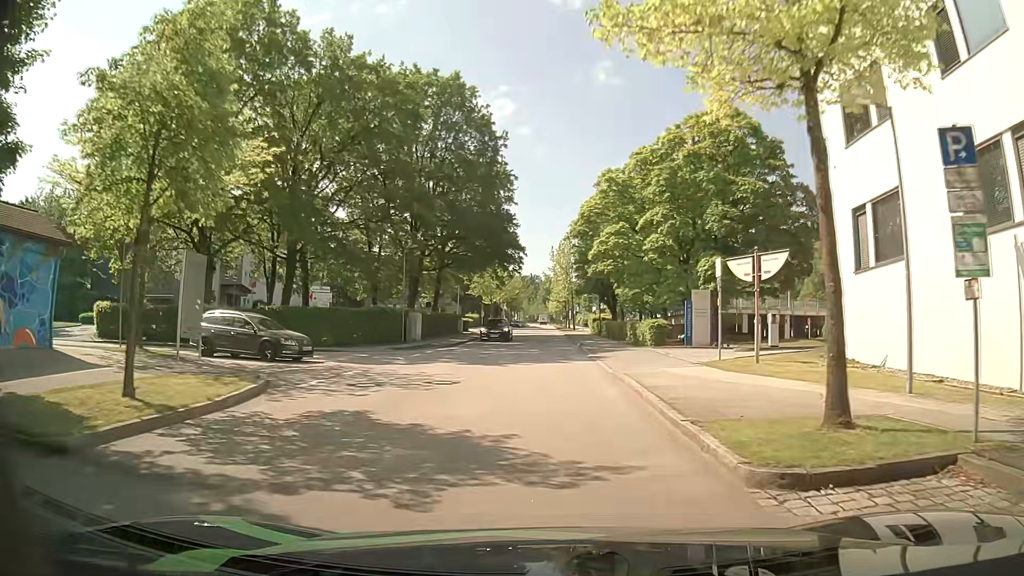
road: residential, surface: asphalt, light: Day
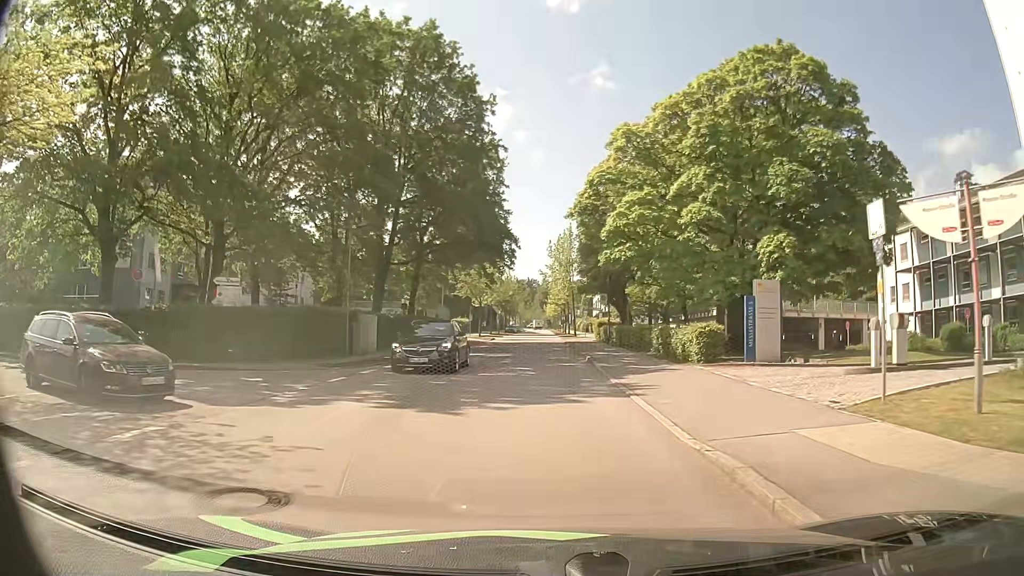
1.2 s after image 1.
(-0.1, +9.8) m; -2°
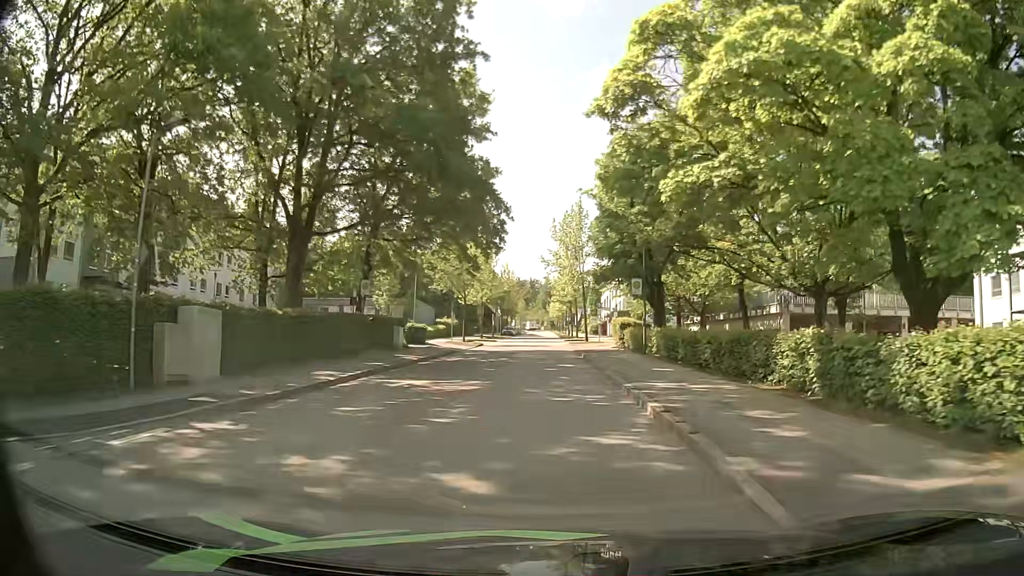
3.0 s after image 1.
(+0.5, +15.0) m; +2°
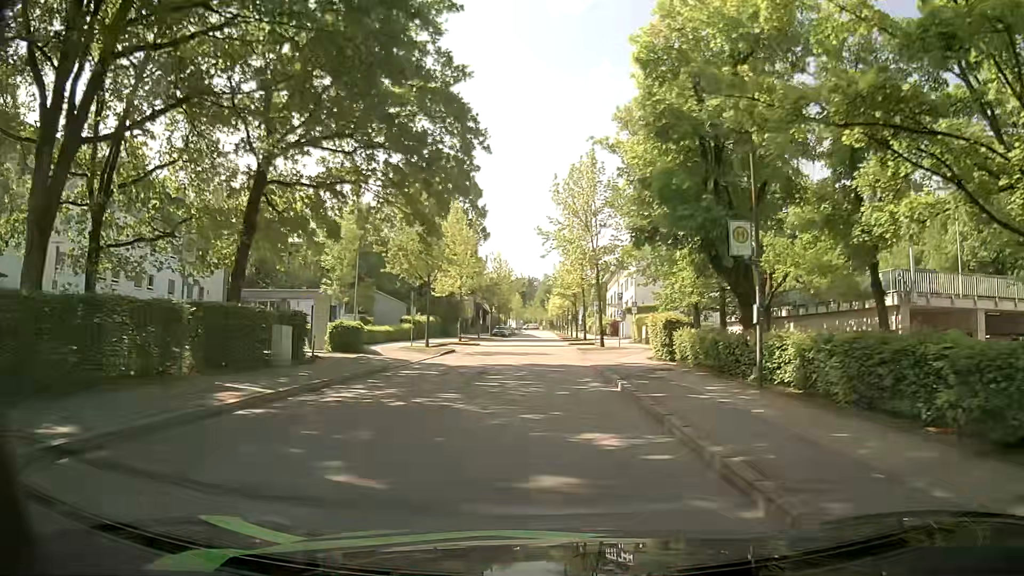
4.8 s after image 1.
(0.0, +15.8) m; +1°
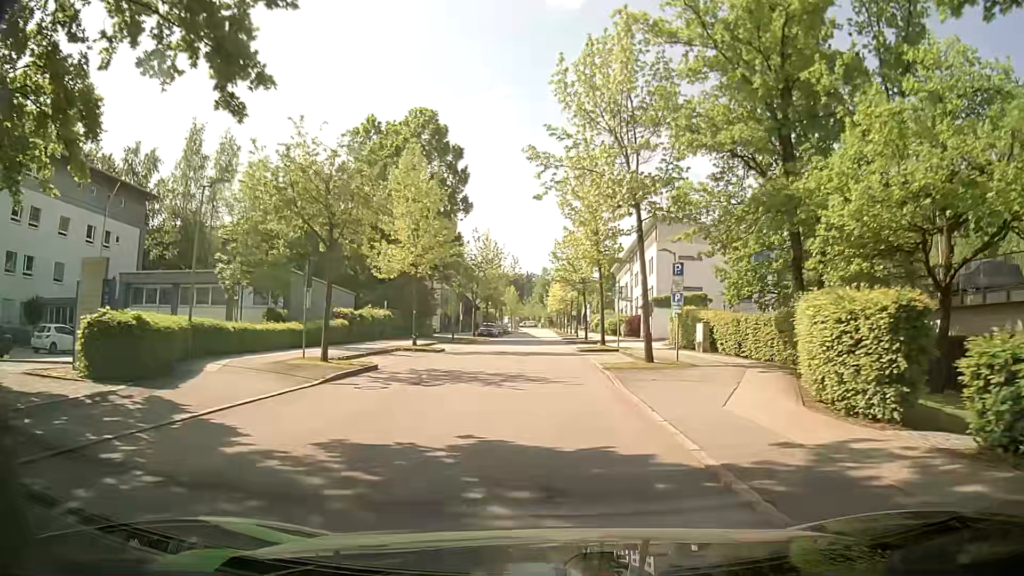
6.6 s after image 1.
(-0.3, +17.3) m; -1°
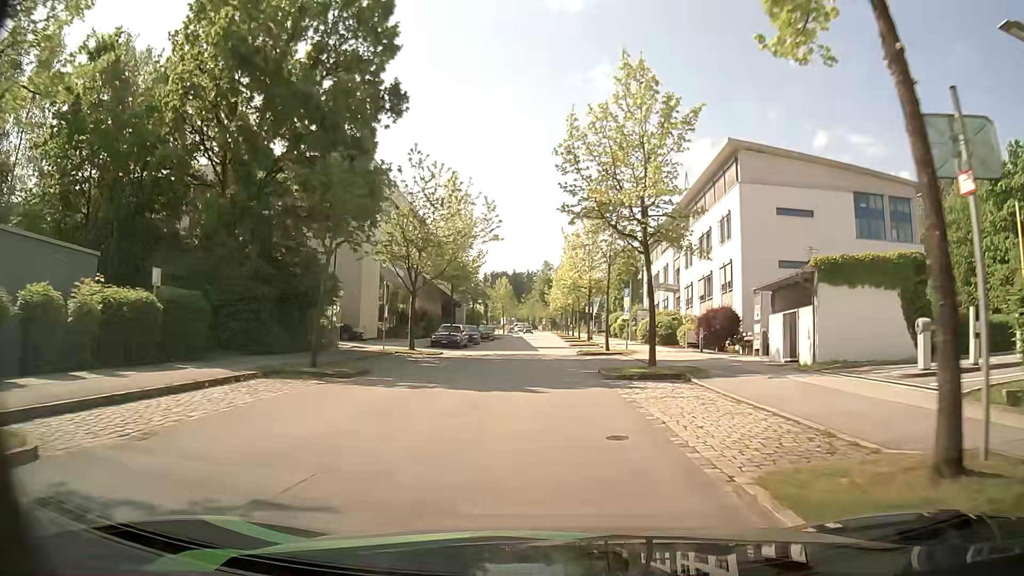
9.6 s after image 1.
(0.0, +29.4) m; 0°
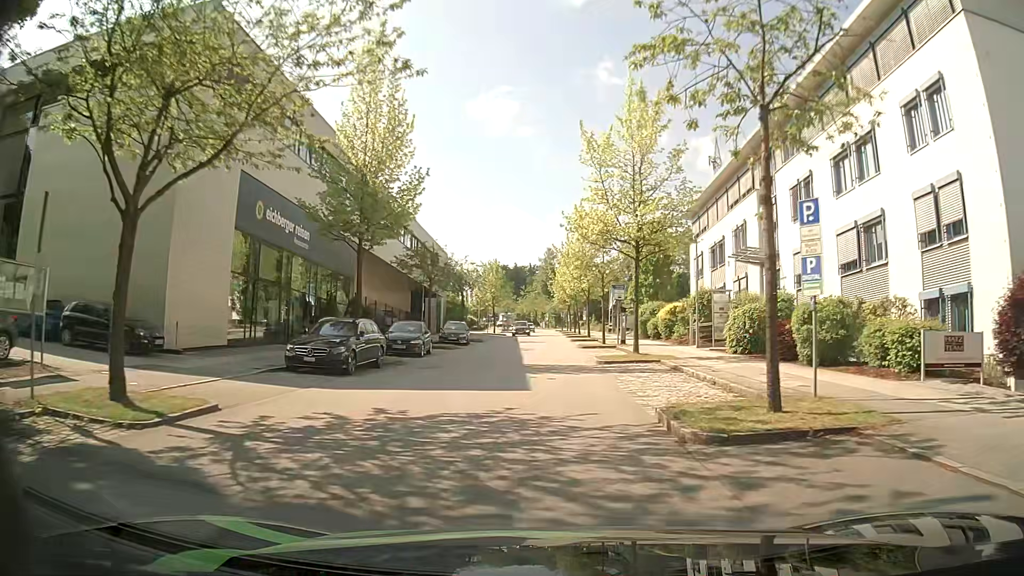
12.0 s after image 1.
(-0.3, +23.9) m; -1°
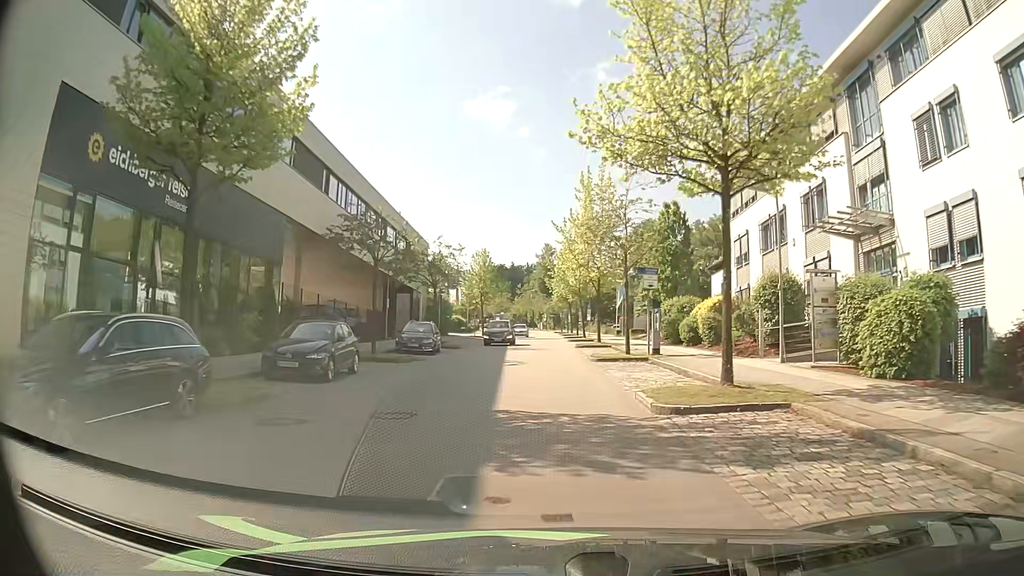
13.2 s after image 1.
(0.0, +11.8) m; 0°
(0, +10) (0, +20) (0, +30) (0, +40) (0, +50) (0, +60) (0, +70) (0, +80) (0, +90) (0, +100) m
